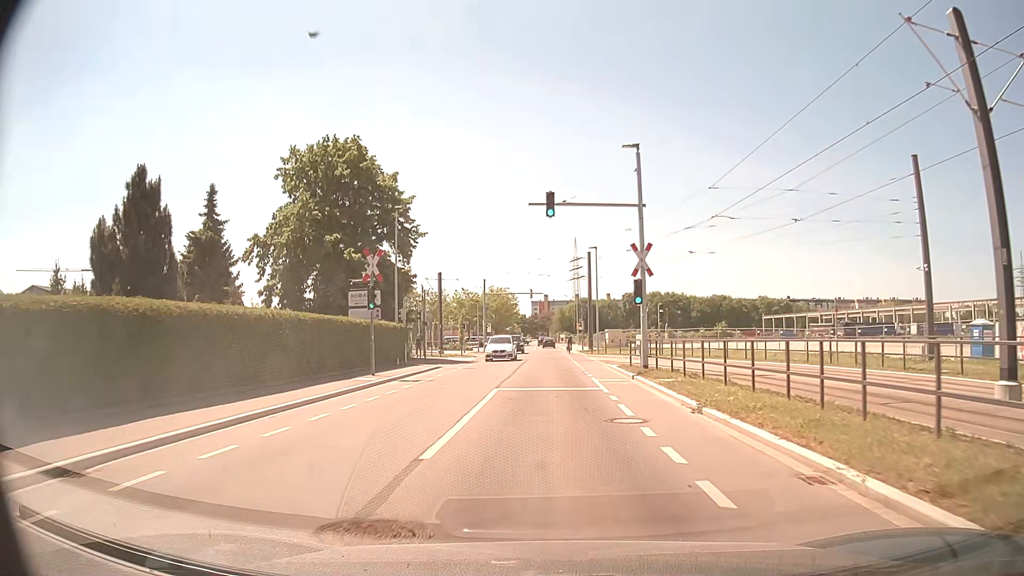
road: residential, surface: asphalt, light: Day
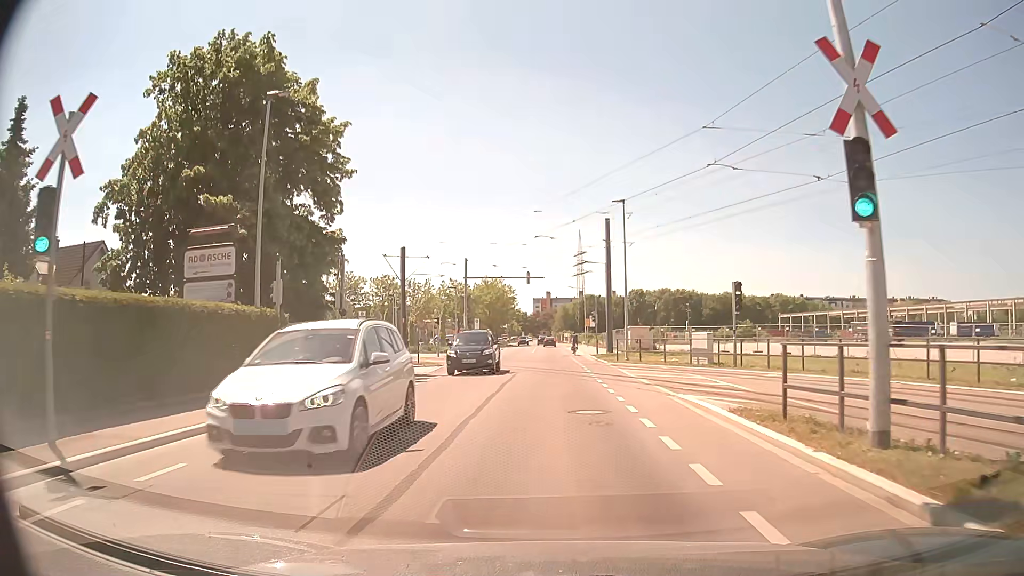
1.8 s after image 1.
(0.0, +17.6) m; 0°
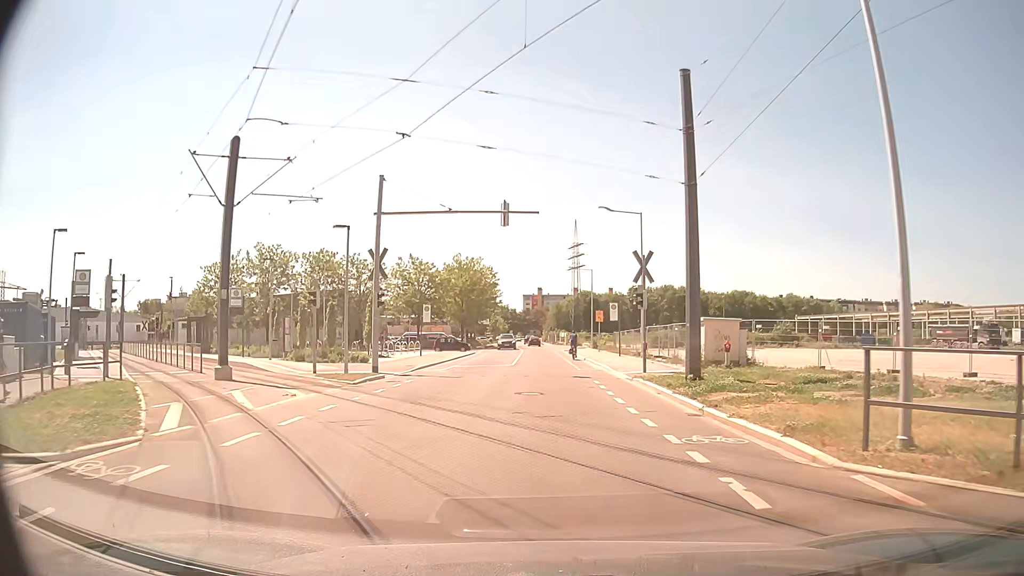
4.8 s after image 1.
(-0.2, +26.9) m; +1°
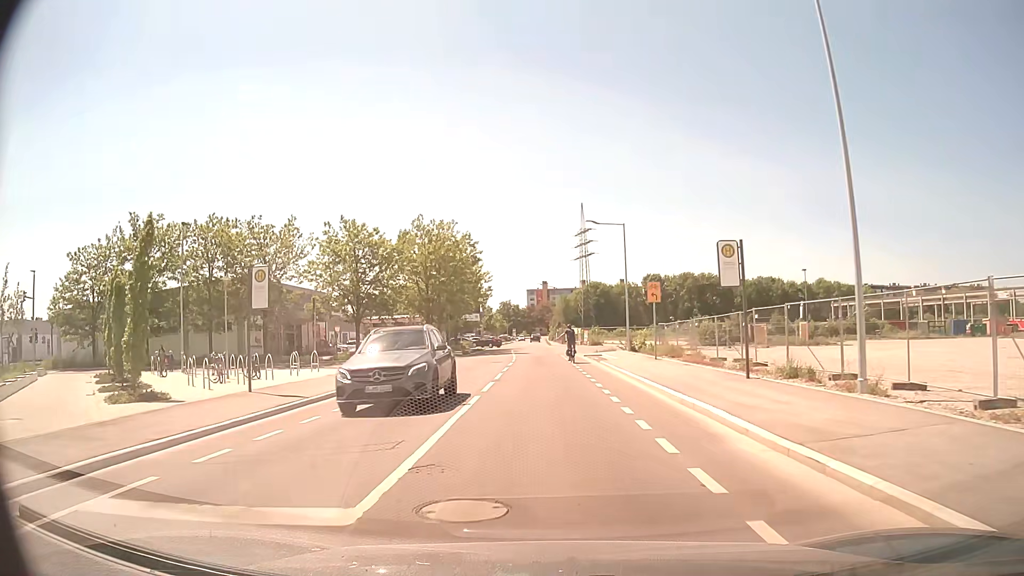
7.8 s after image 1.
(+0.1, +26.7) m; -1°
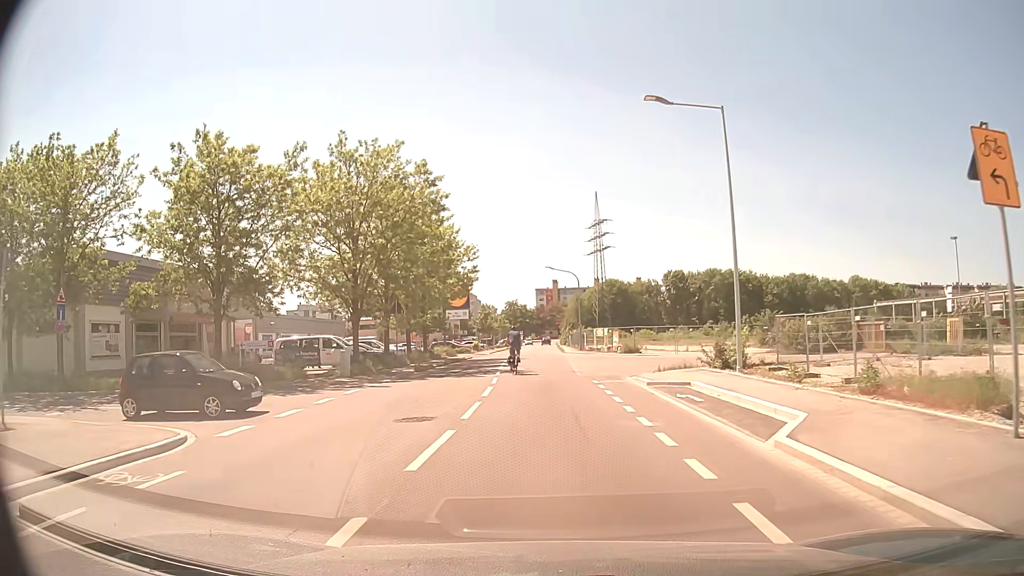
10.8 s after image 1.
(0.0, +23.3) m; -1°
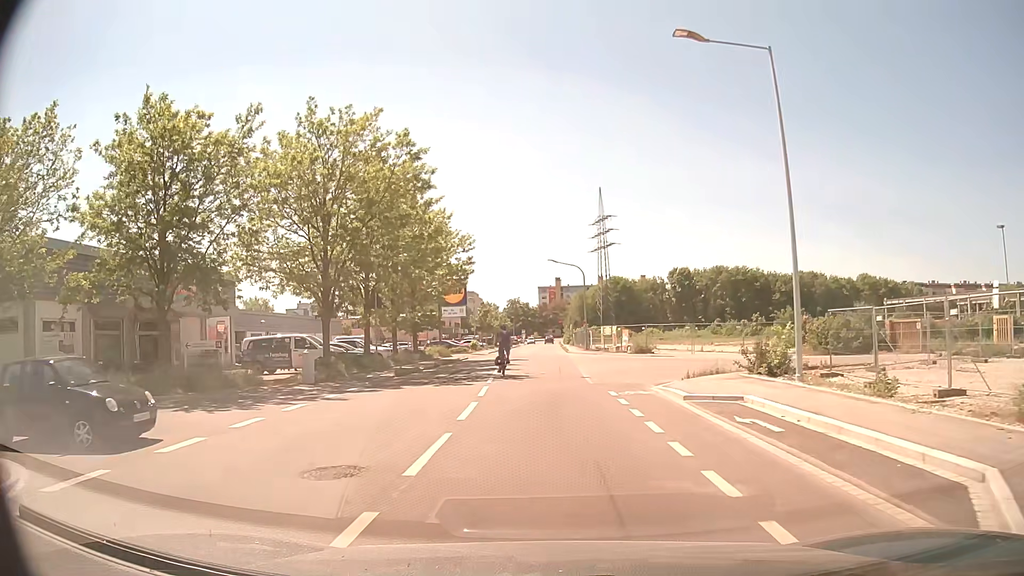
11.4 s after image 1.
(0.0, +4.7) m; 0°
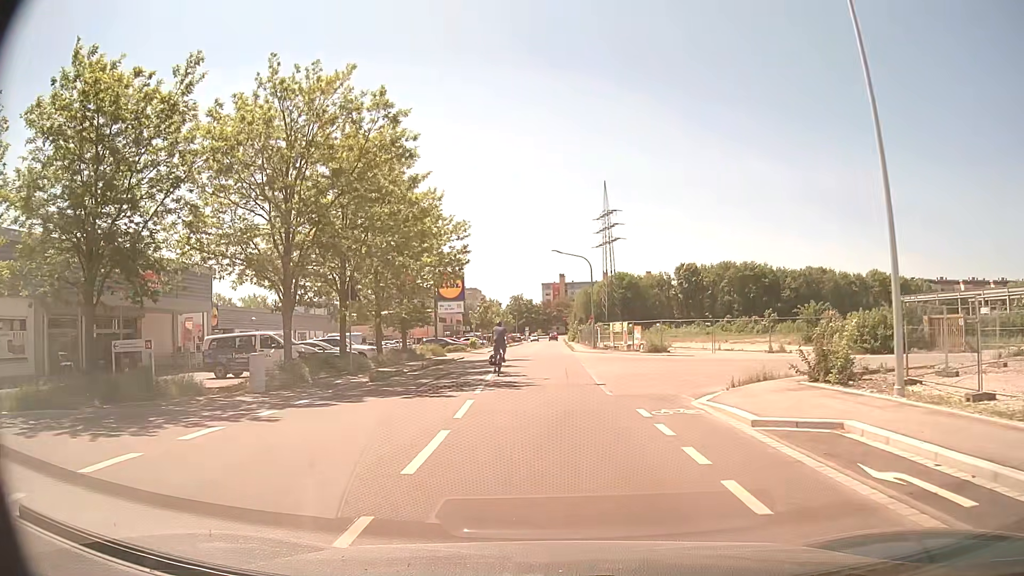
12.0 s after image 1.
(0.0, +4.5) m; 0°
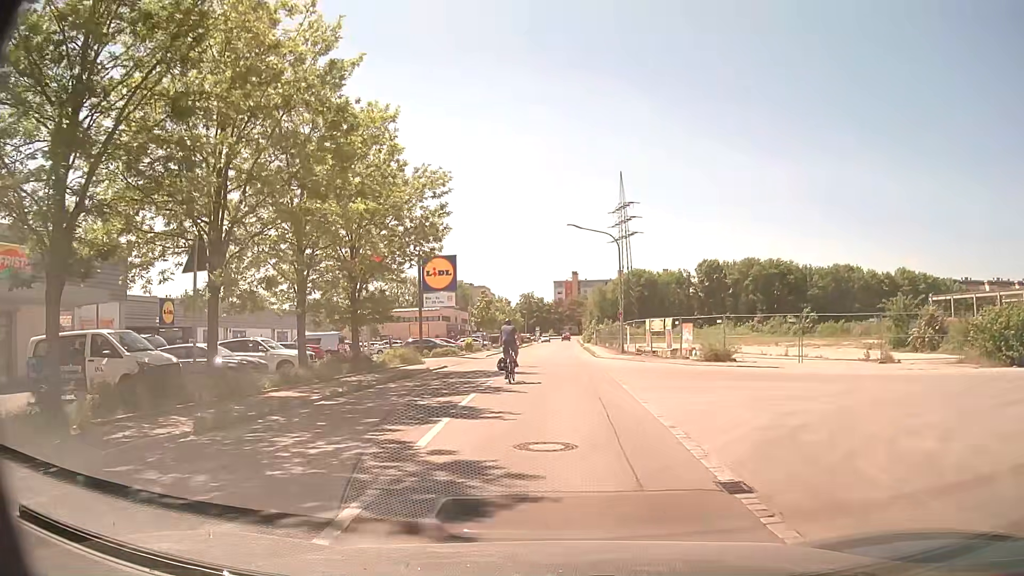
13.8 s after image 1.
(-0.1, +12.4) m; -1°
(0, +10) (0, +20) (0, +30) (0, +40) (+1, +50) (+1, +60) (+1, +70) (+1, +80) (+1, +90) (+2, +100) m
